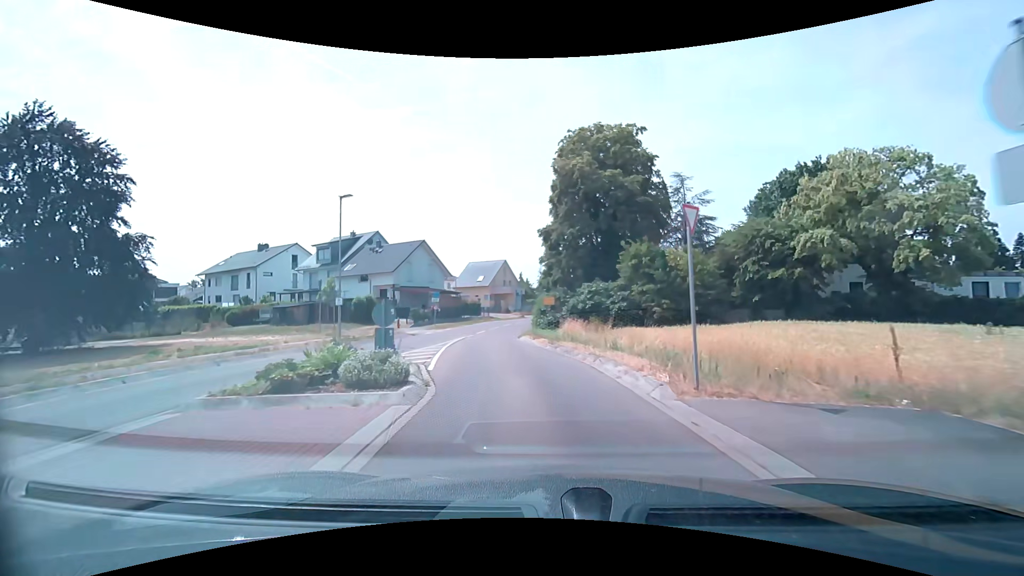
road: tertiary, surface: asphalt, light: Day
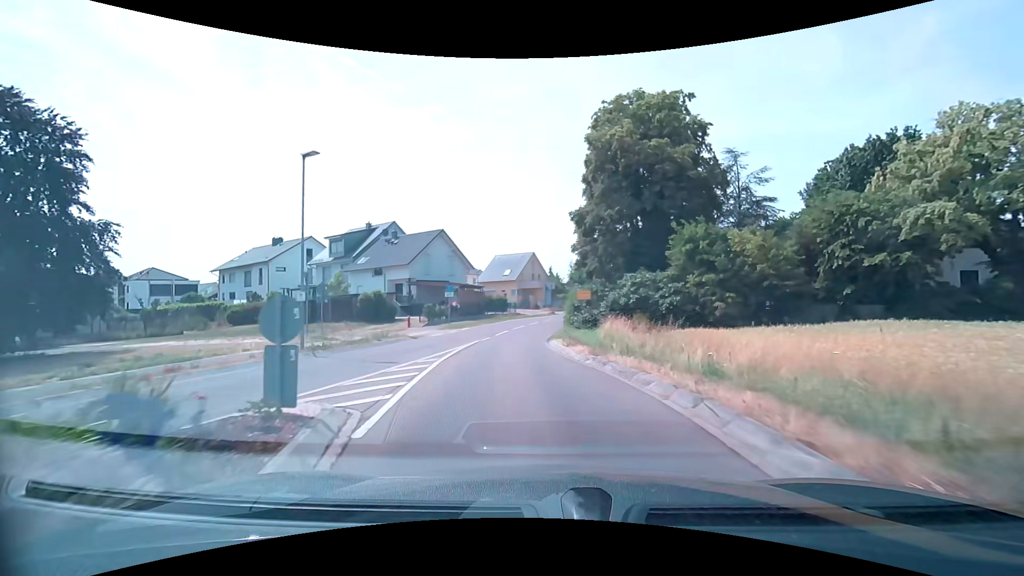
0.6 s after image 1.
(-0.1, +6.1) m; -3°
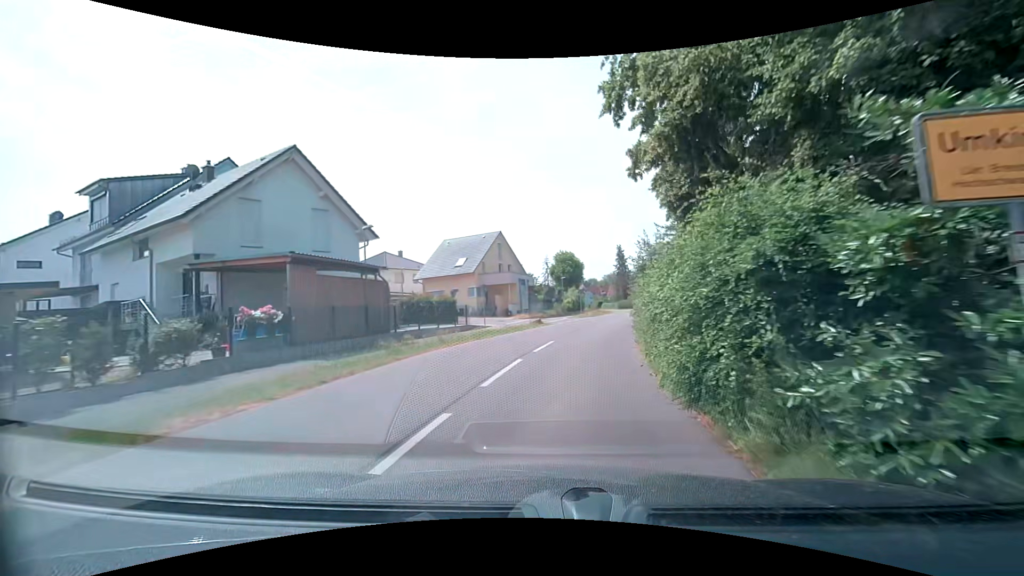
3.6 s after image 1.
(-1.2, +30.1) m; +2°
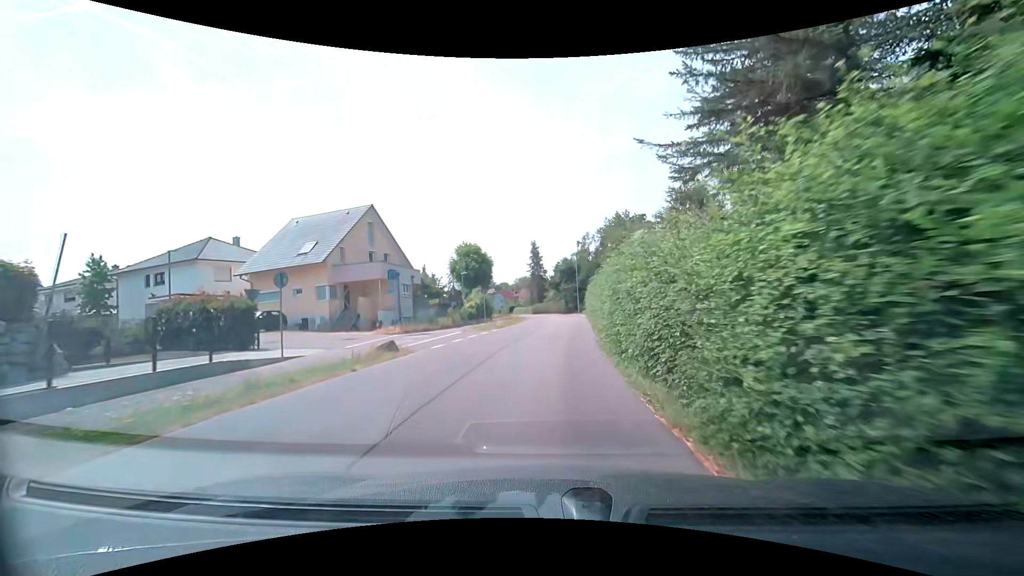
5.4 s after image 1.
(+1.3, +17.4) m; +8°
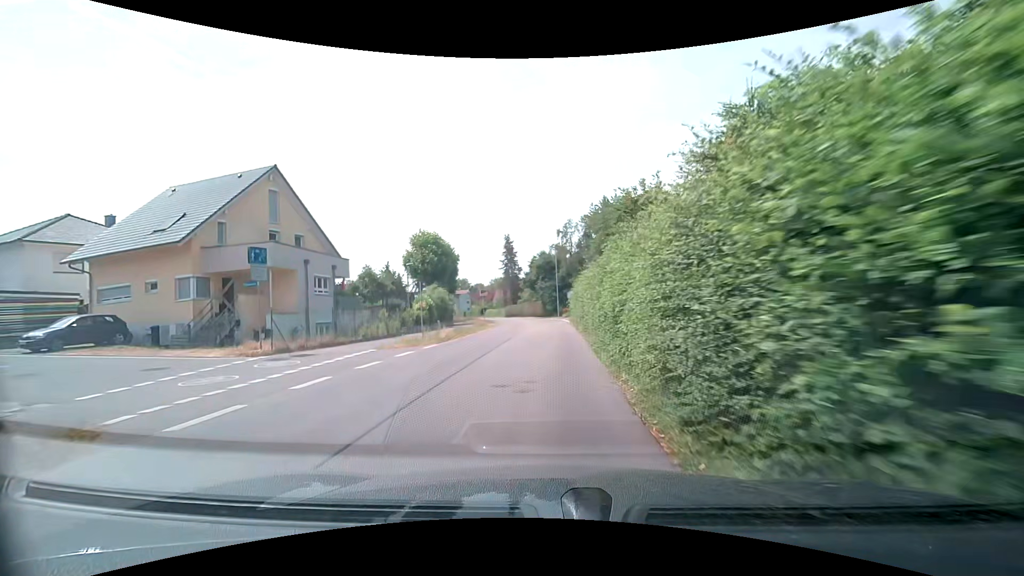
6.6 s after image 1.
(+0.6, +11.5) m; +4°
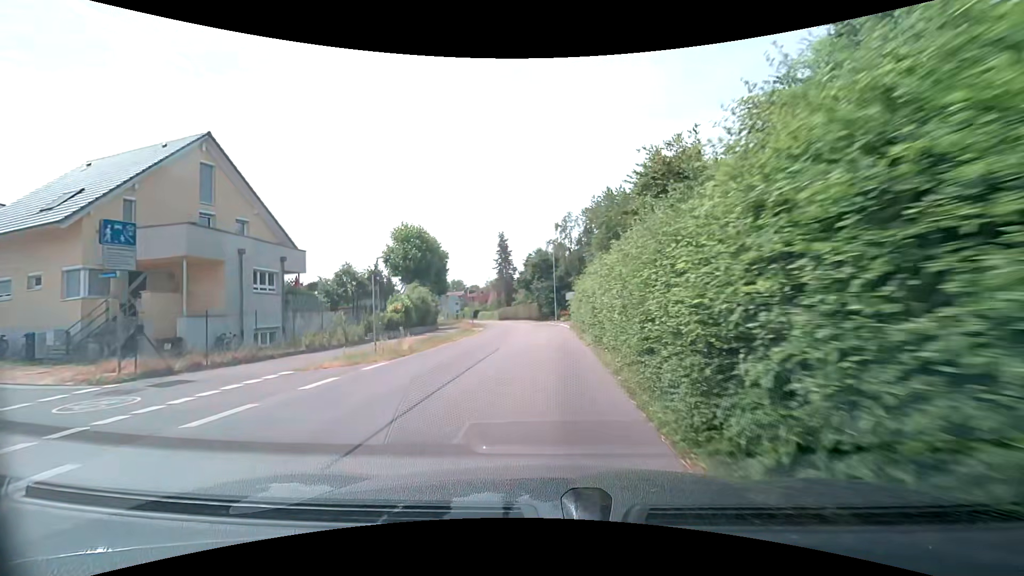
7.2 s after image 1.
(+0.1, +5.7) m; +1°
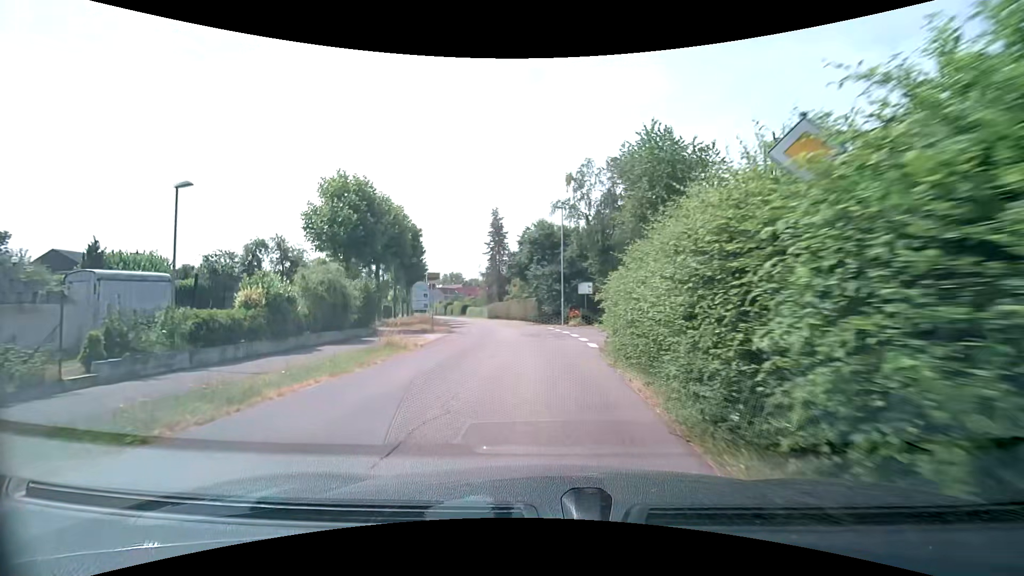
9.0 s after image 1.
(0.0, +17.0) m; 0°
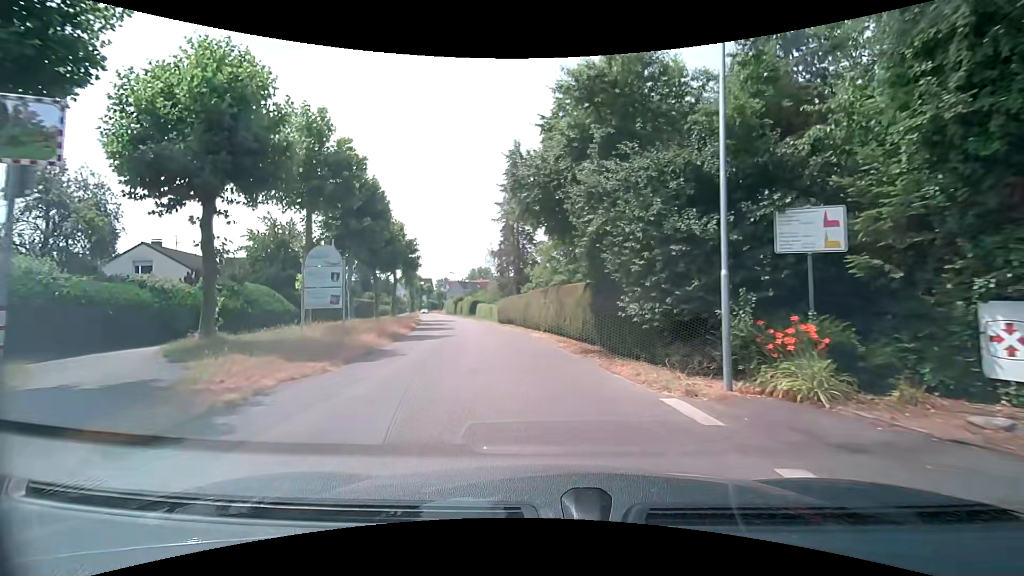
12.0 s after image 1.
(-0.9, +25.2) m; -4°
(0, +10) (-1, +20) (-3, +30) (-5, +40) (-8, +49) (-10, +59) (-13, +69) (-15, +78) (-18, +88) (-21, +98) m
